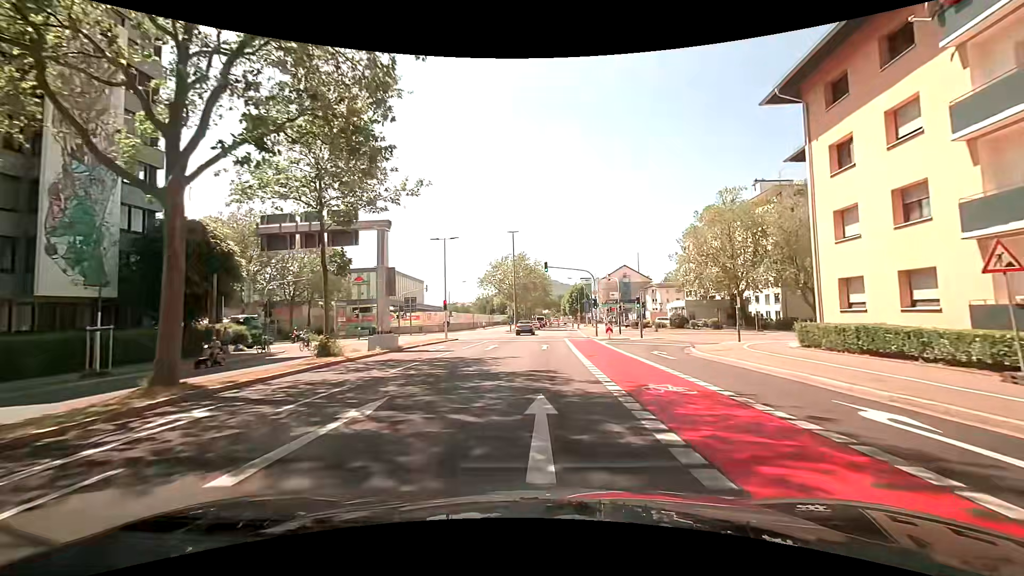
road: secondary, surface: asphalt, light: Day
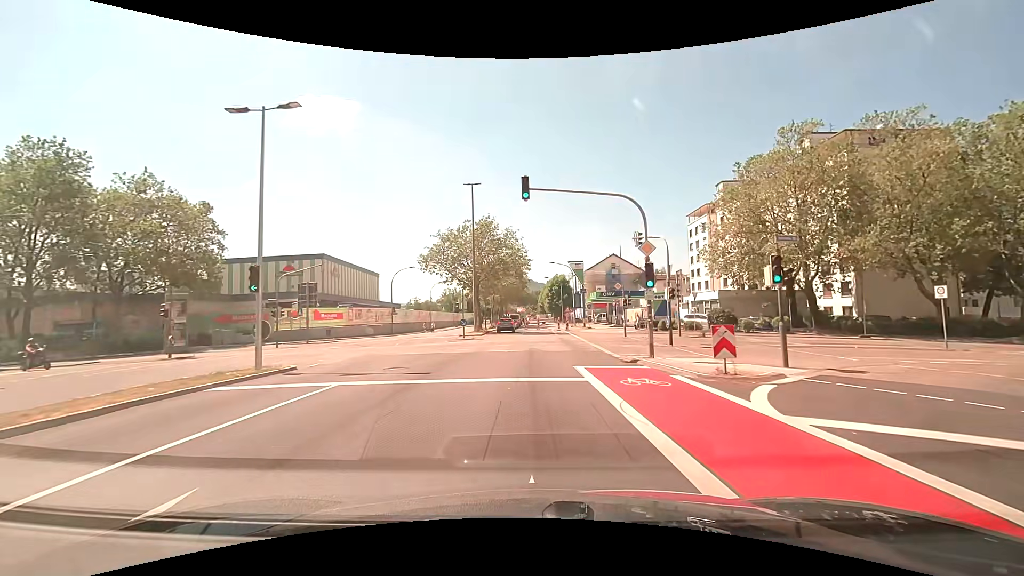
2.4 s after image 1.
(+0.4, +24.9) m; +3°
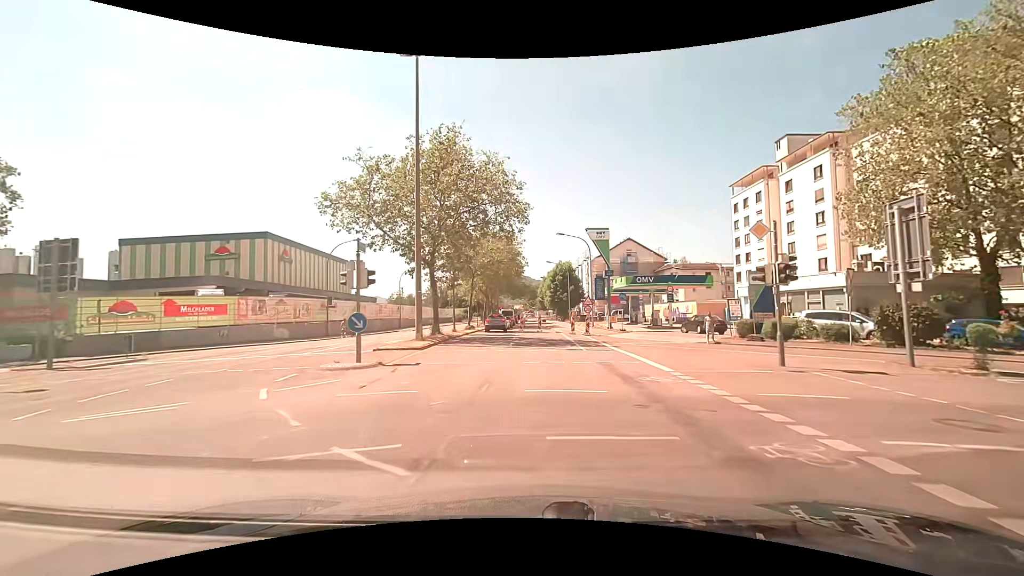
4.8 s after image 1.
(0.0, +23.0) m; 0°
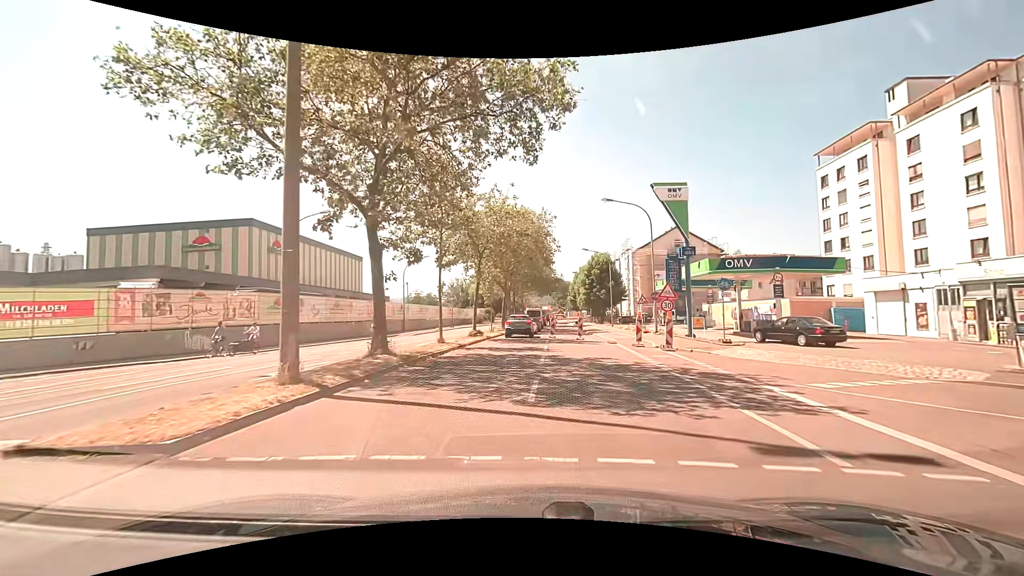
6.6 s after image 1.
(-0.3, +14.8) m; -3°
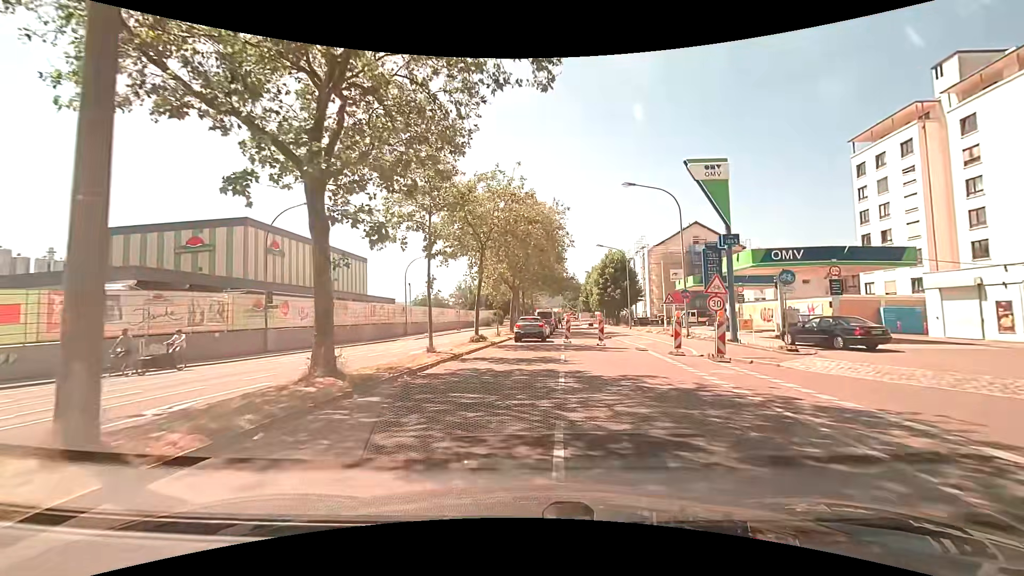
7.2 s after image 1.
(0.0, +4.4) m; -2°
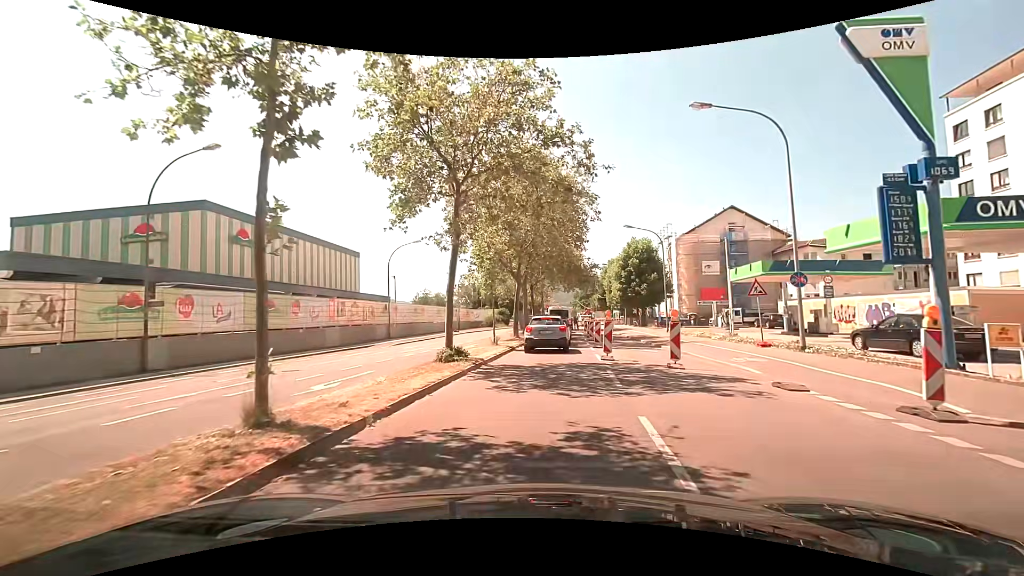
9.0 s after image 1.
(-0.1, +11.3) m; 0°
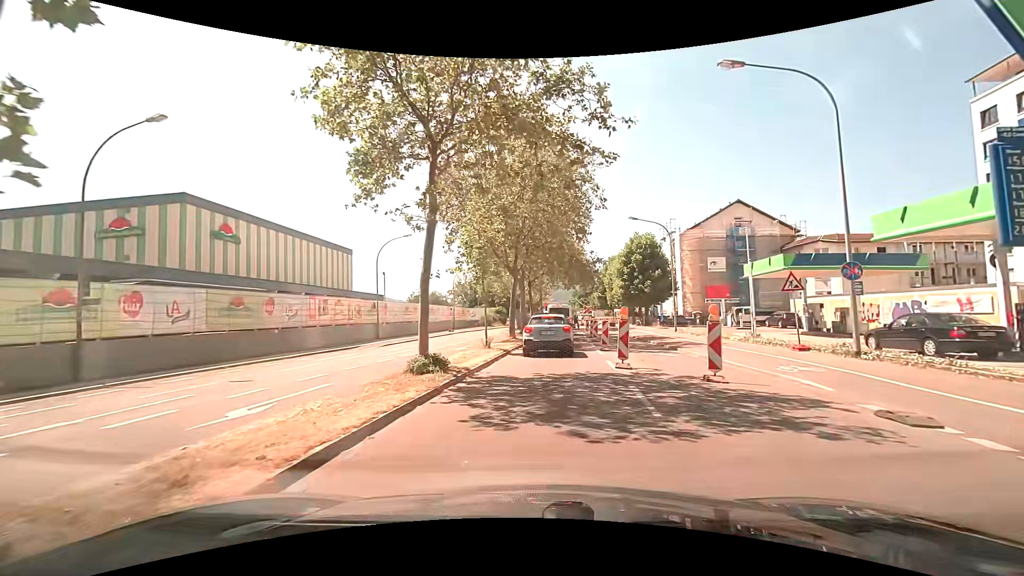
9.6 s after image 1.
(0.0, +3.1) m; 0°
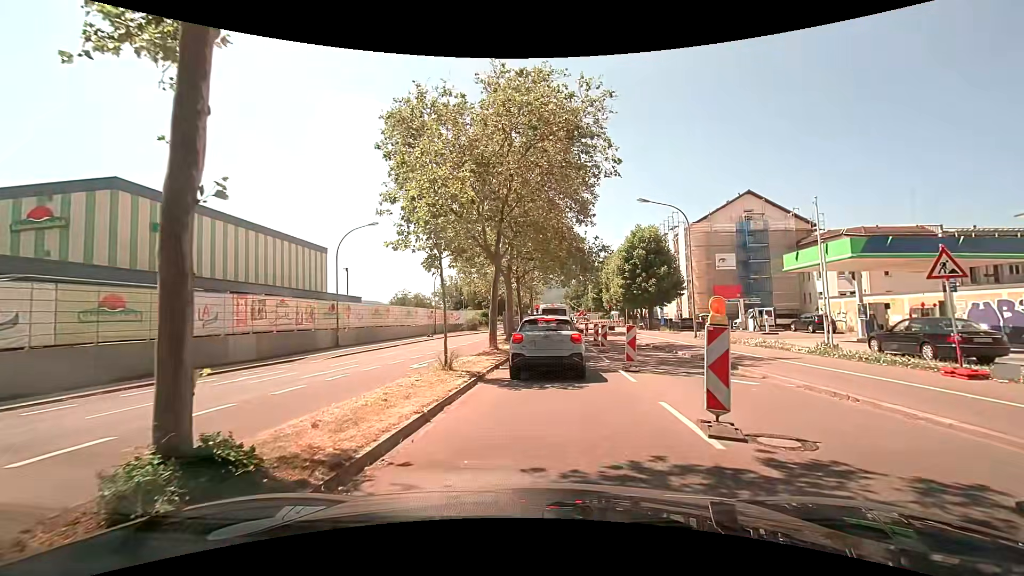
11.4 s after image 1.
(0.0, +7.3) m; +1°
